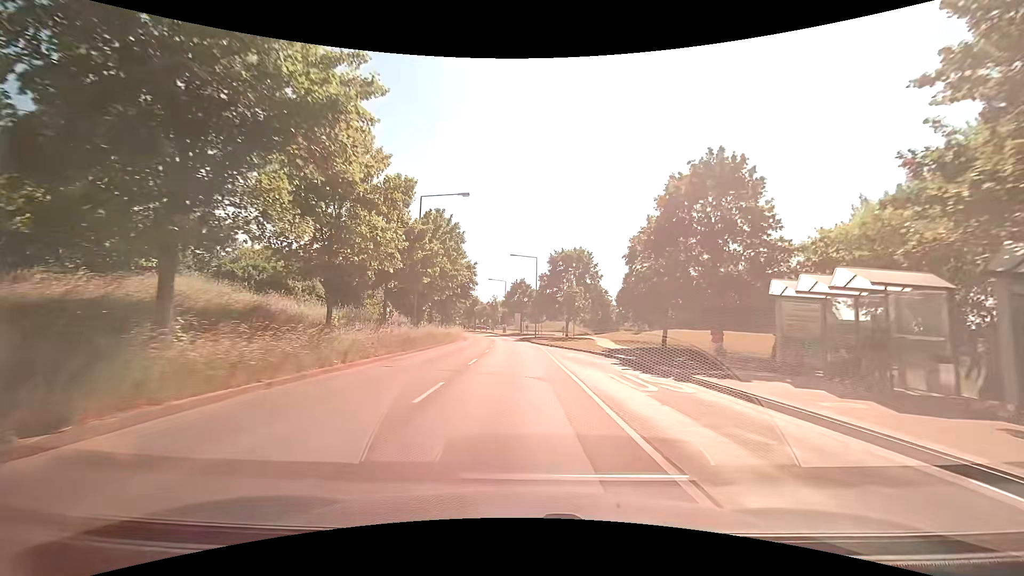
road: tertiary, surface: asphalt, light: Day
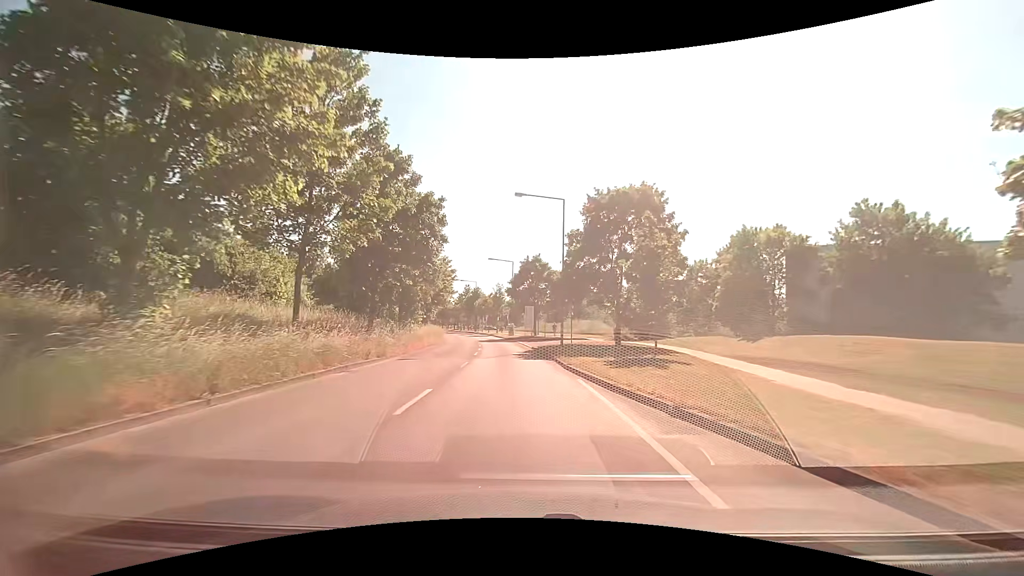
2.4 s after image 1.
(-0.2, +28.6) m; -1°
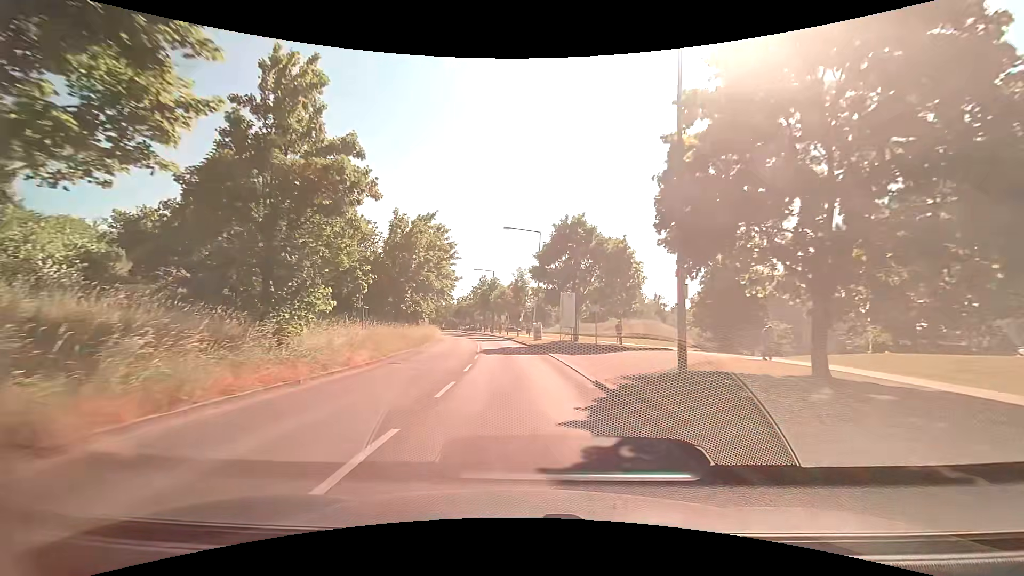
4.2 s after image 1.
(-0.8, +21.4) m; -3°
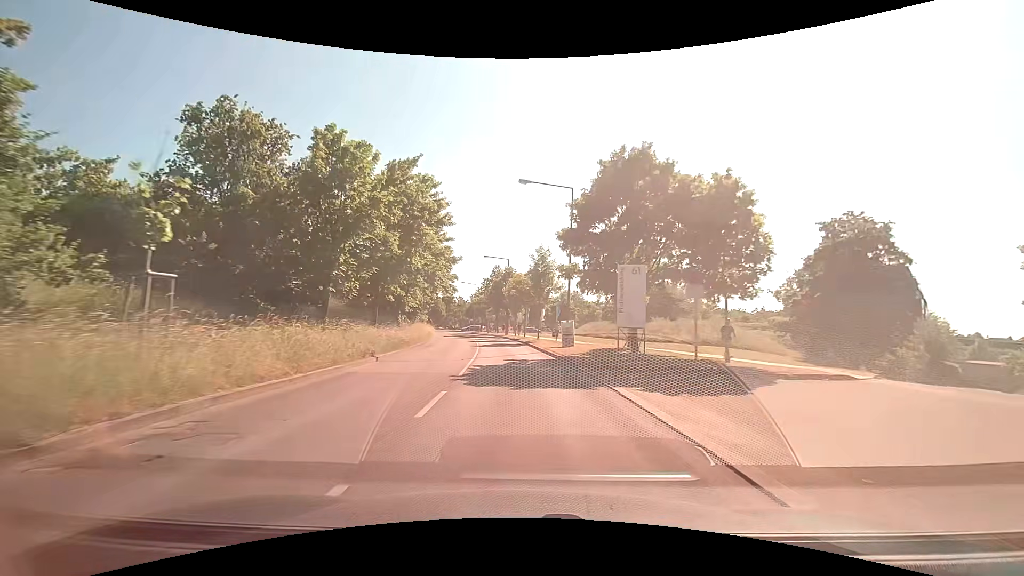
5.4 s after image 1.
(-0.4, +14.6) m; -3°
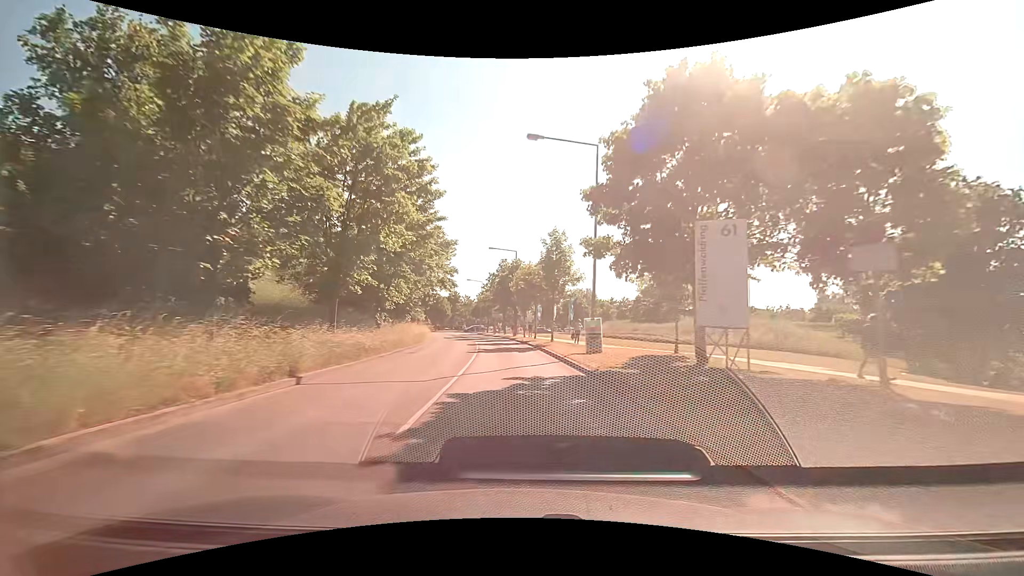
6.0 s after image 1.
(0.0, +7.4) m; 0°
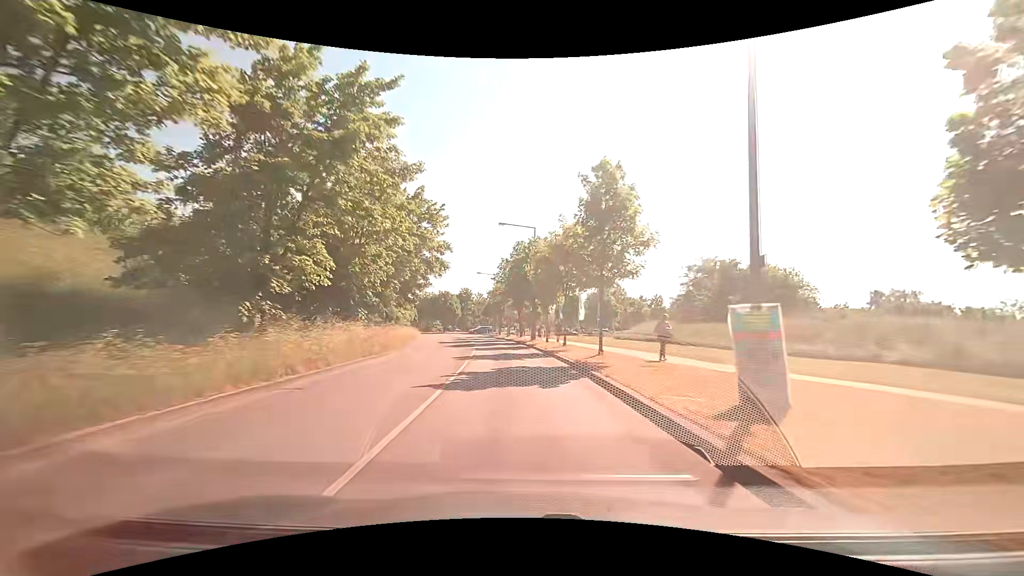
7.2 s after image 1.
(-0.4, +14.7) m; -3°
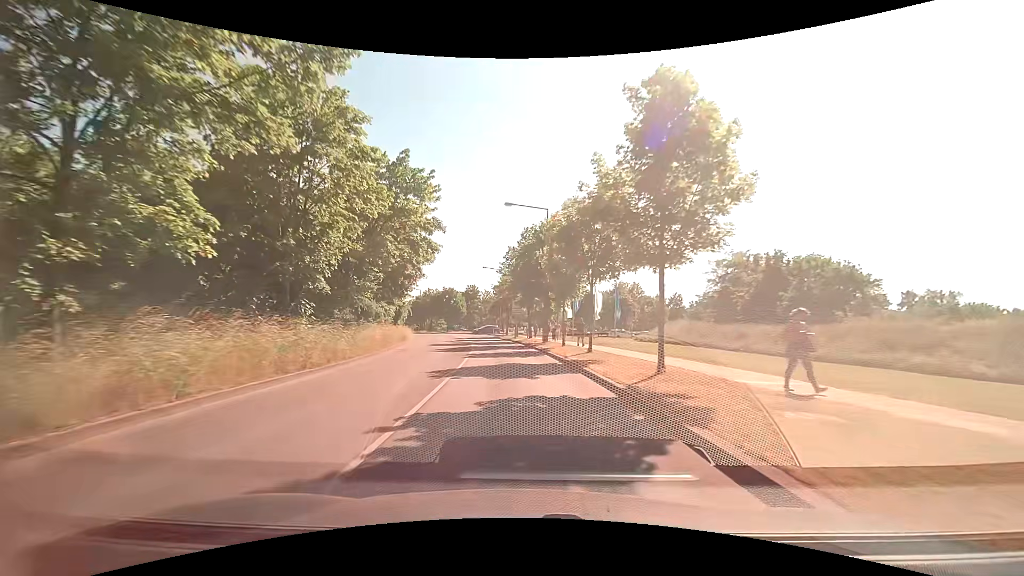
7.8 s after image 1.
(0.0, +7.1) m; -1°
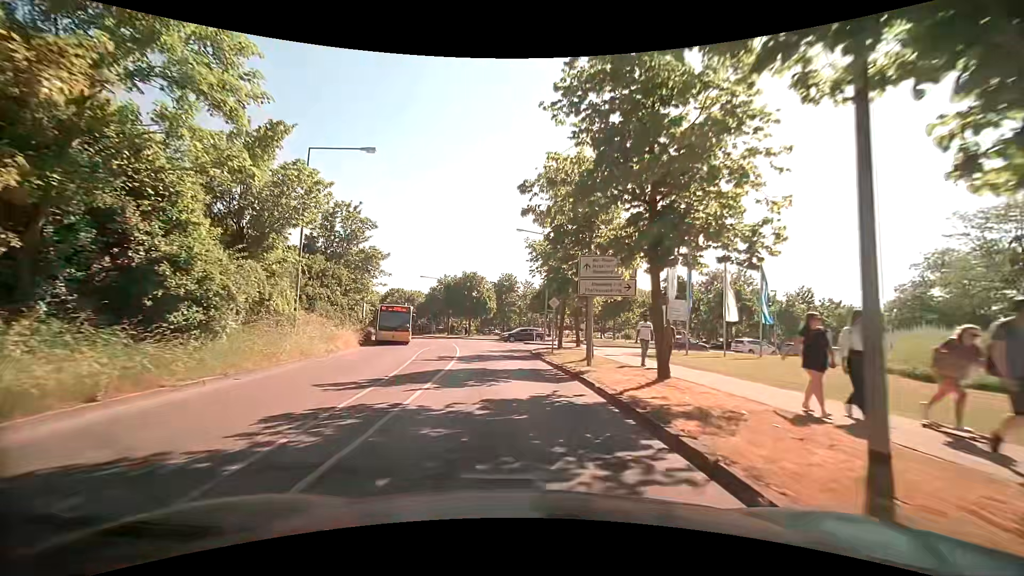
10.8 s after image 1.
(-1.4, +32.0) m; -4°
(0, +10) (-1, +20) (-3, +30) (-4, +40) (-7, +49) (-10, +59) (-14, +68) (-17, +77) (-21, +87) (-26, +95) m
